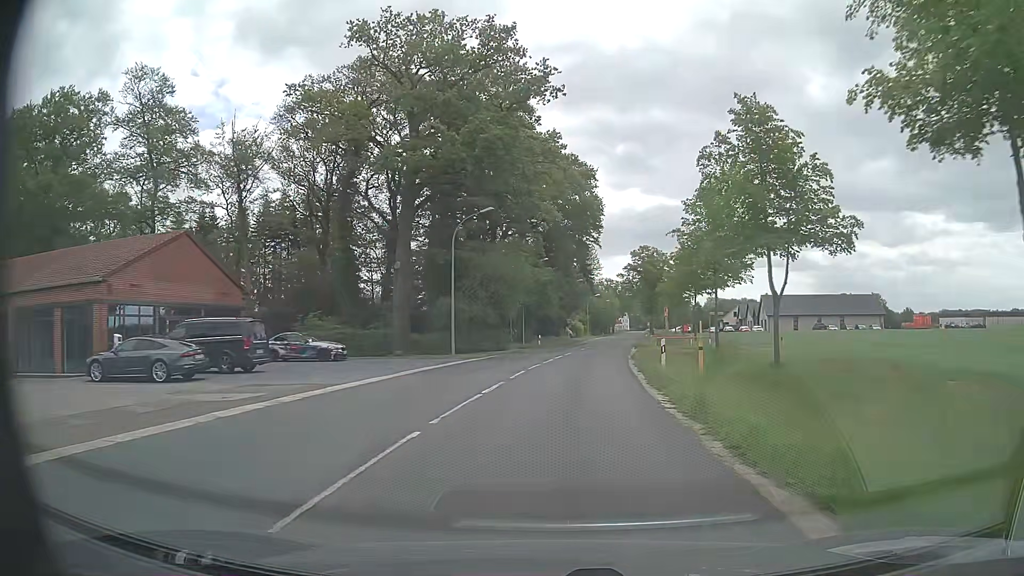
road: secondary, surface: asphalt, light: Day
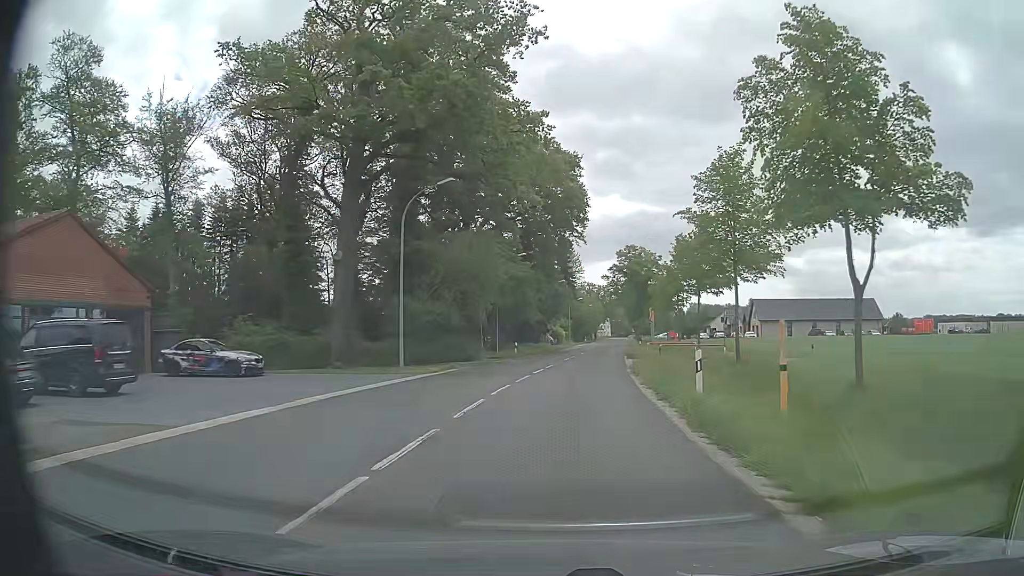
(+0.1, +7.7) m; +1°
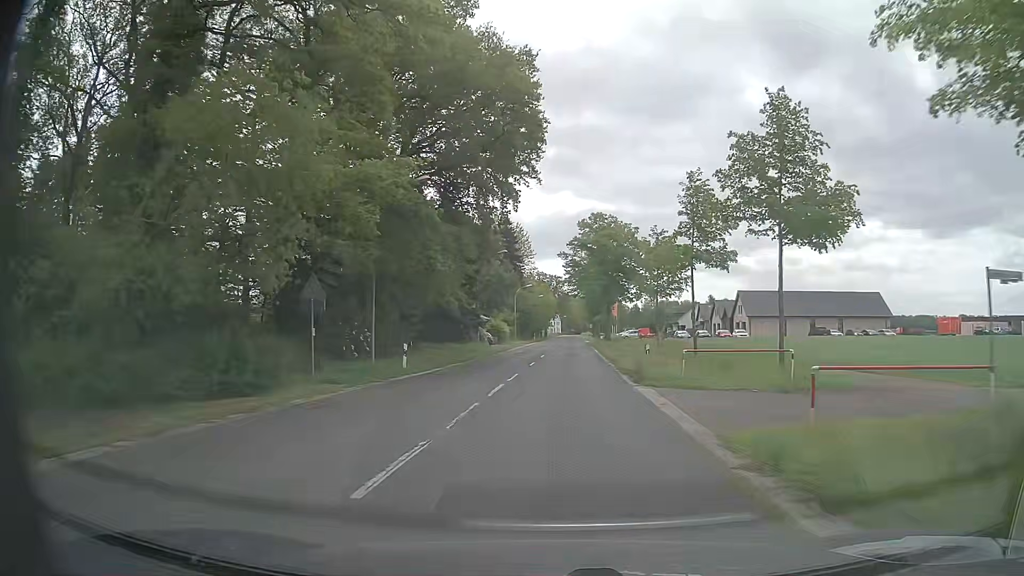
(+1.2, +23.5) m; +5°
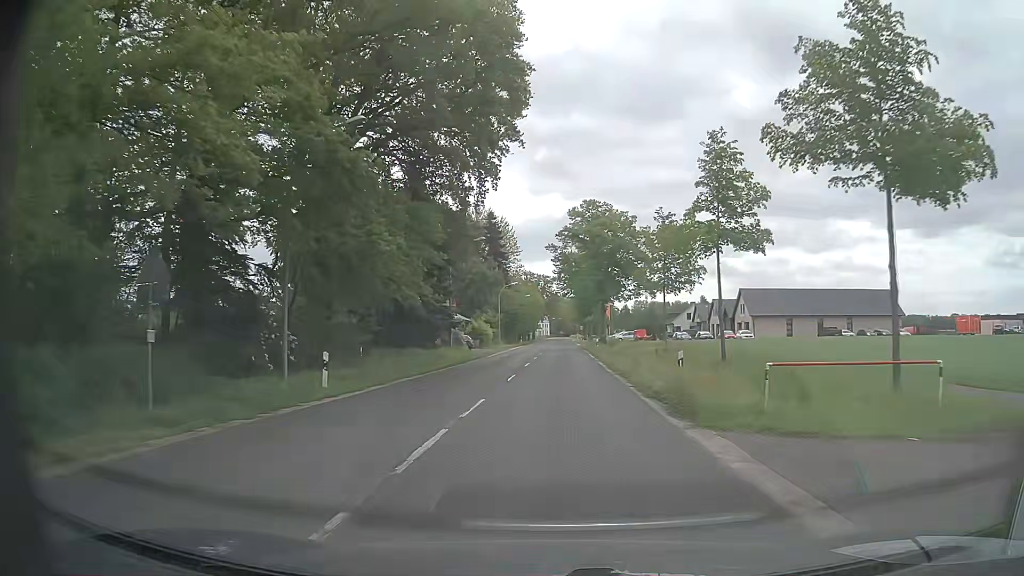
(+0.1, +8.0) m; +2°
(0, +10) (0, +20) (0, +30) (0, +40) (0, +50) (0, +60) (+1, +70) (+1, +80) (+1, +90) (+1, +100) m
